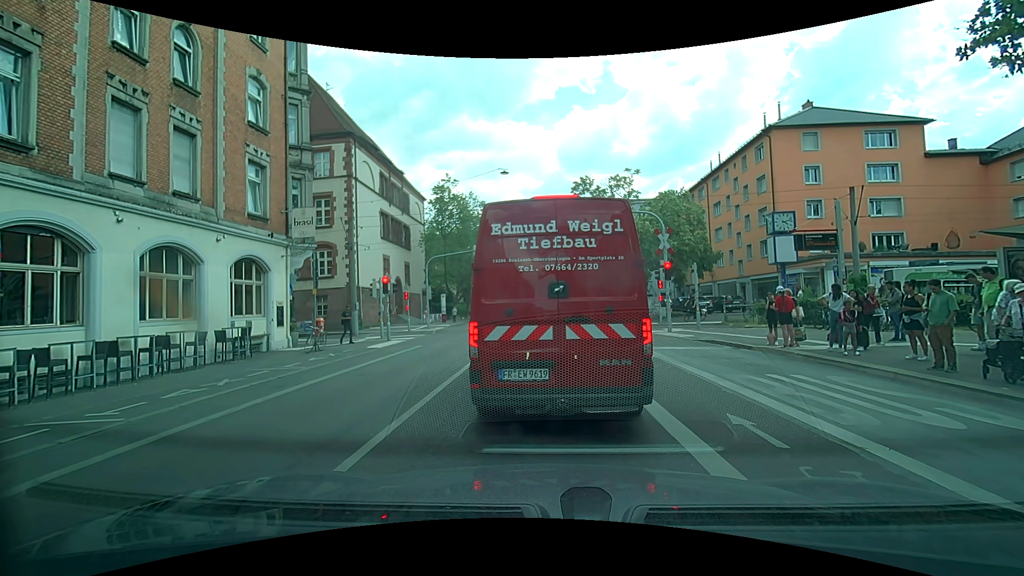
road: secondary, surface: asphalt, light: Day
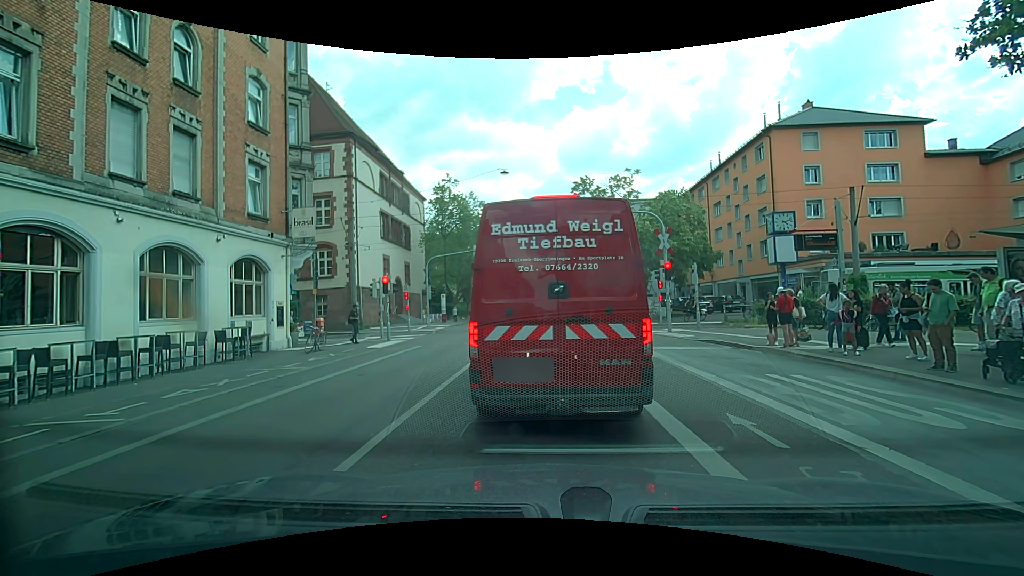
(0.0, 0.0) m; 0°
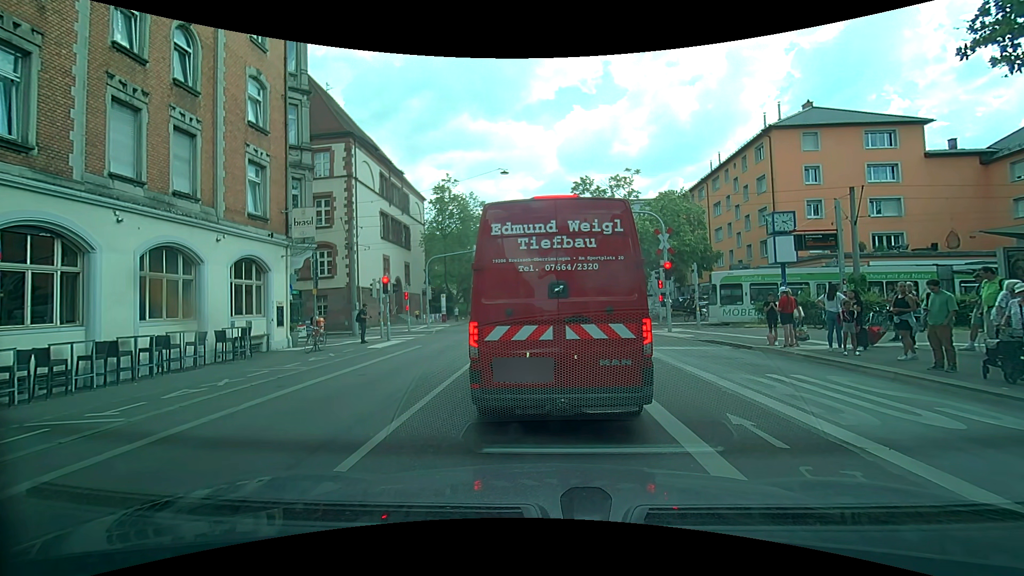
(0.0, 0.0) m; 0°
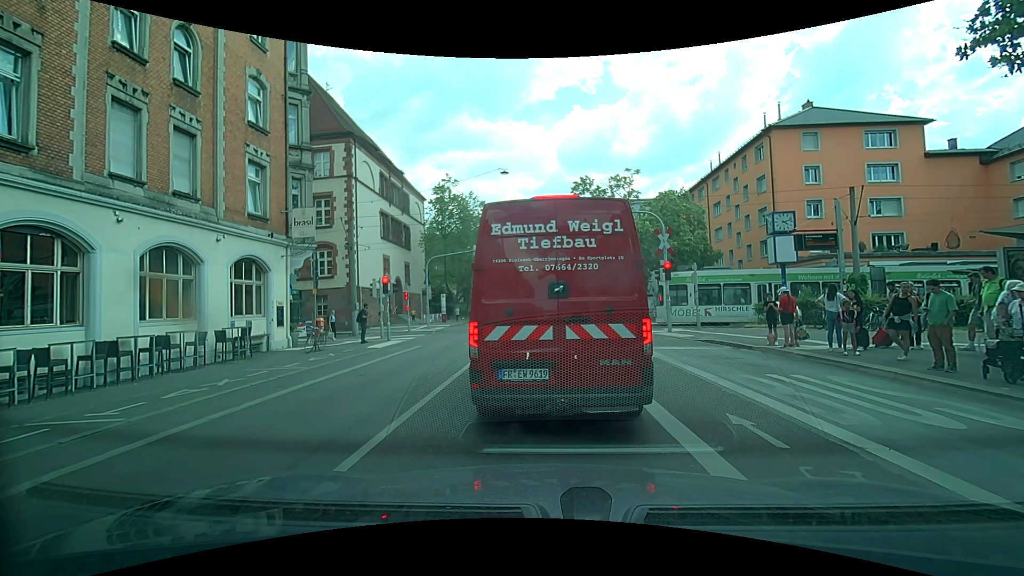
(0.0, 0.0) m; 0°
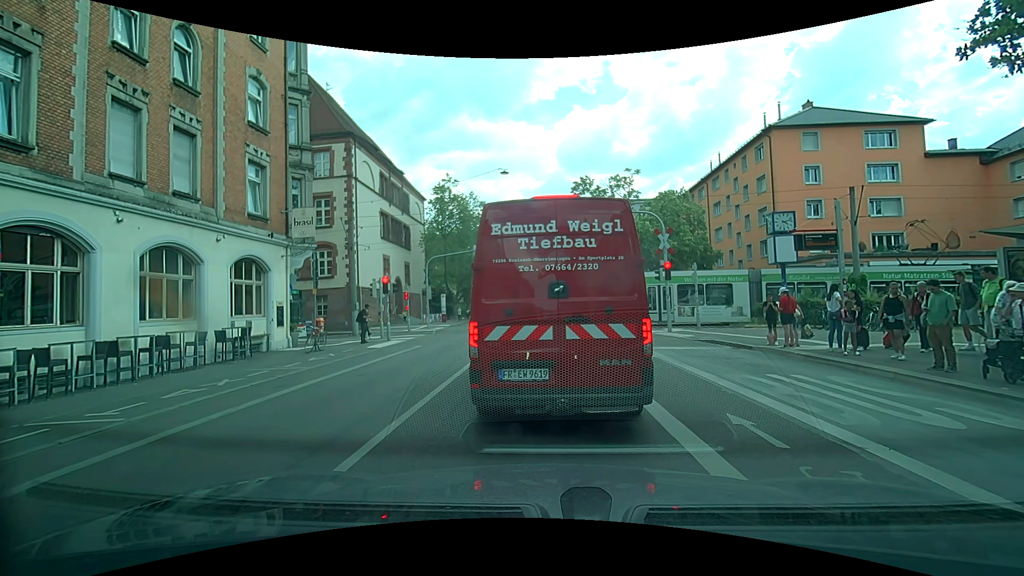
(0.0, 0.0) m; 0°
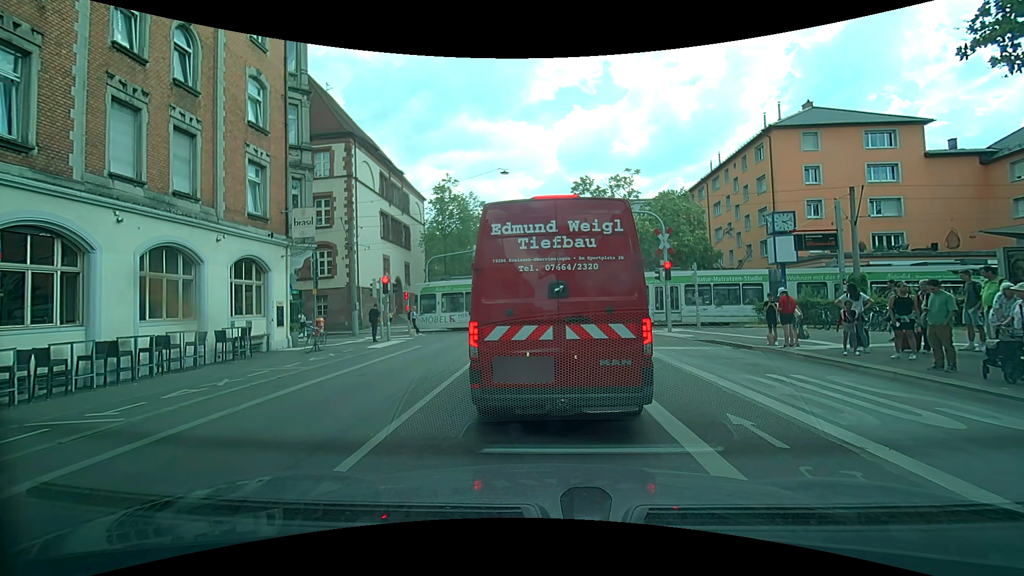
(0.0, 0.0) m; 0°
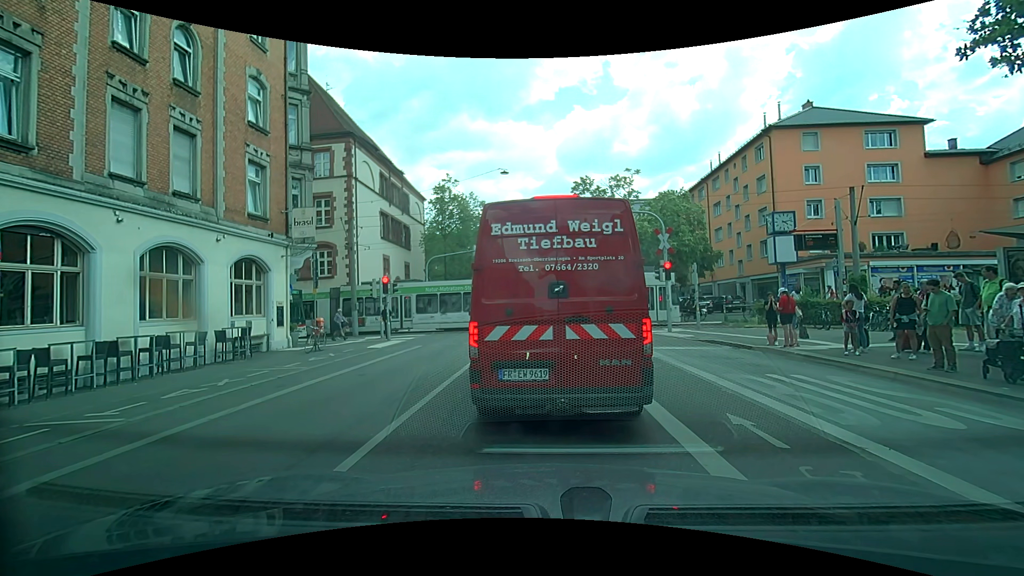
(0.0, 0.0) m; 0°
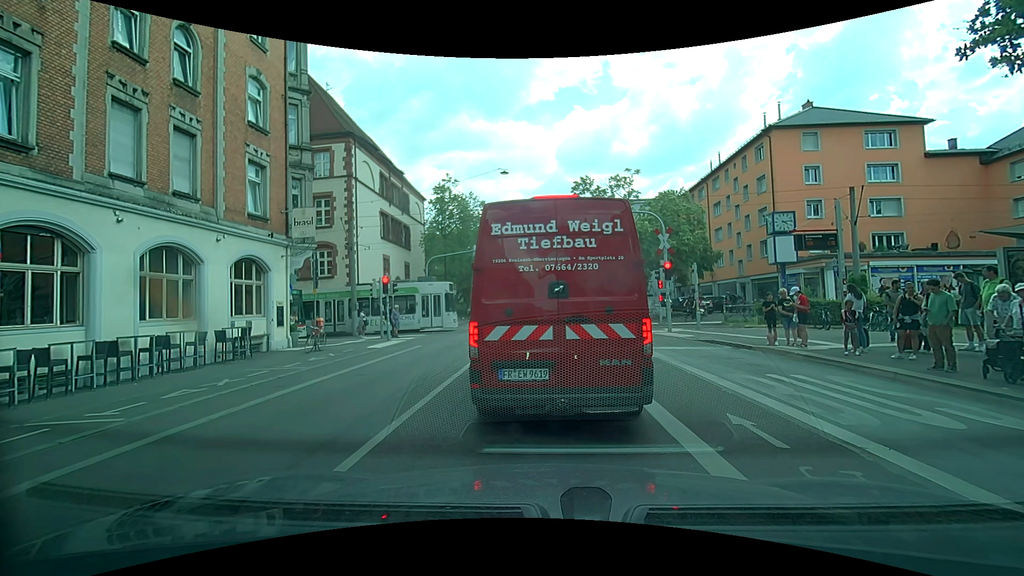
(0.0, 0.0) m; 0°
(+1, +10) (+1, +20) (+2, +30) (+3, +40) (+4, +50) (+5, +60) (+5, +70) (+6, +80) (+6, +90) (+7, +100) m
